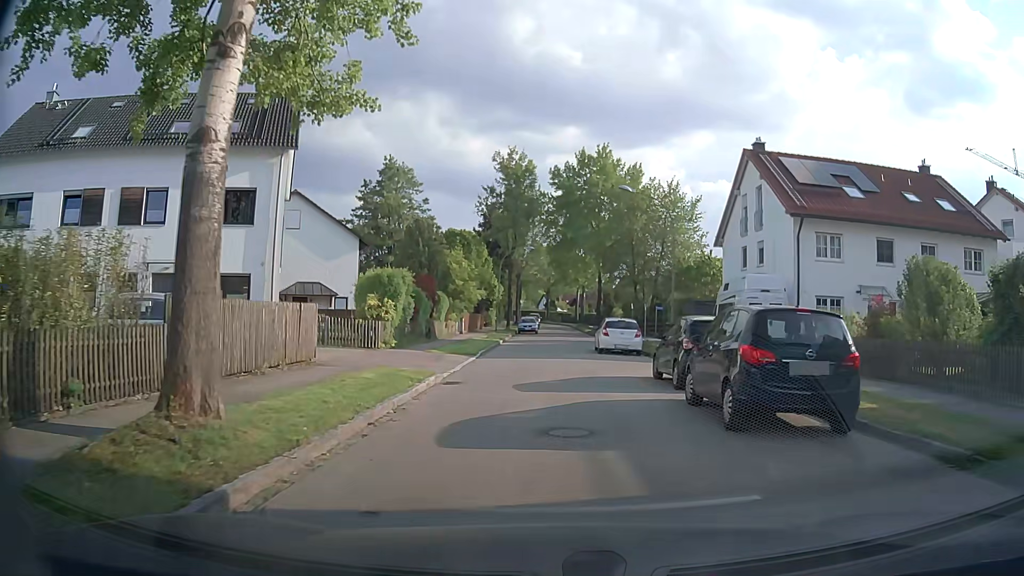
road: residential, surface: asphalt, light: Day
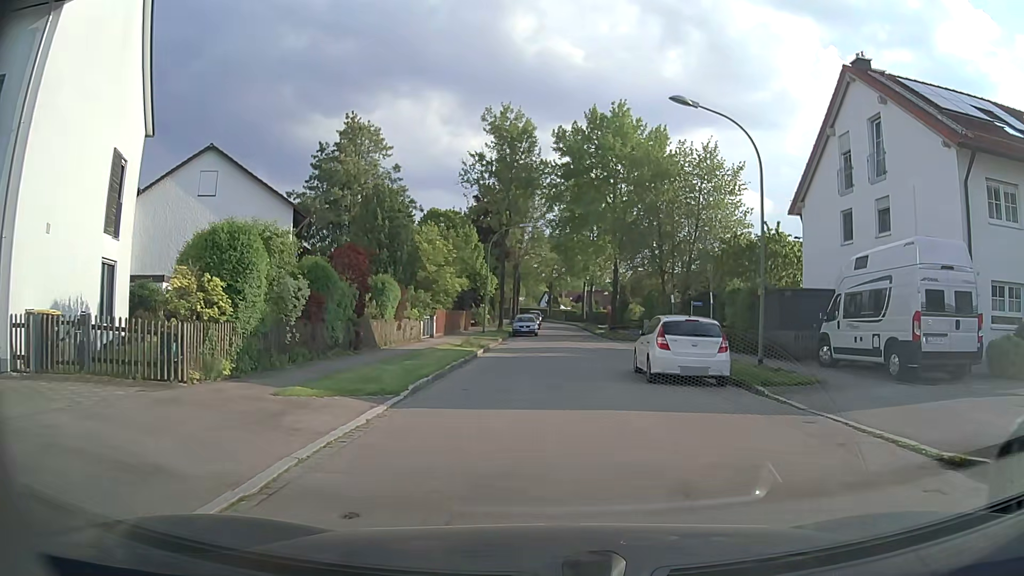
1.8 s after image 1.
(-0.3, +12.9) m; -2°
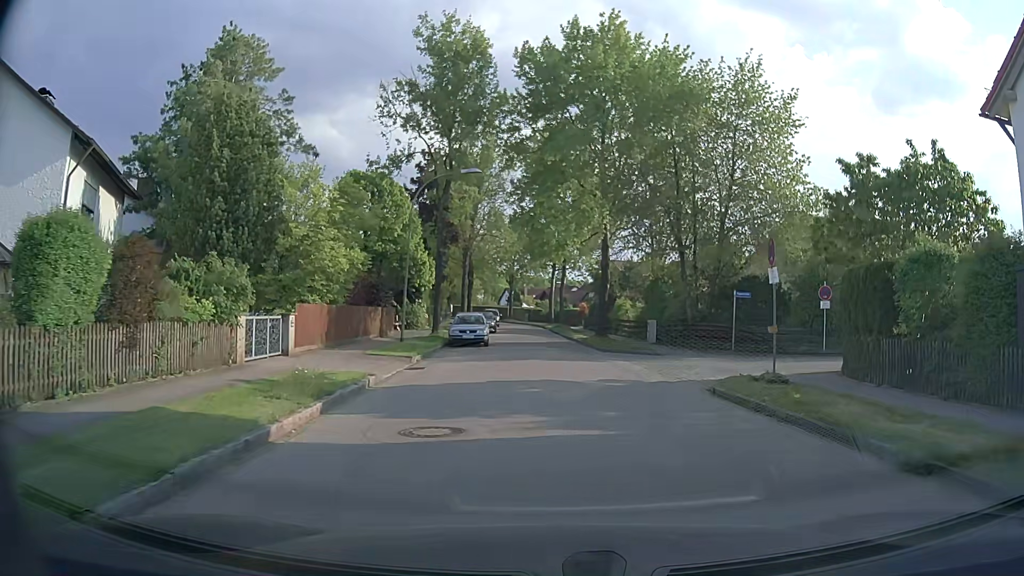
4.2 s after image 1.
(+0.3, +16.3) m; +4°
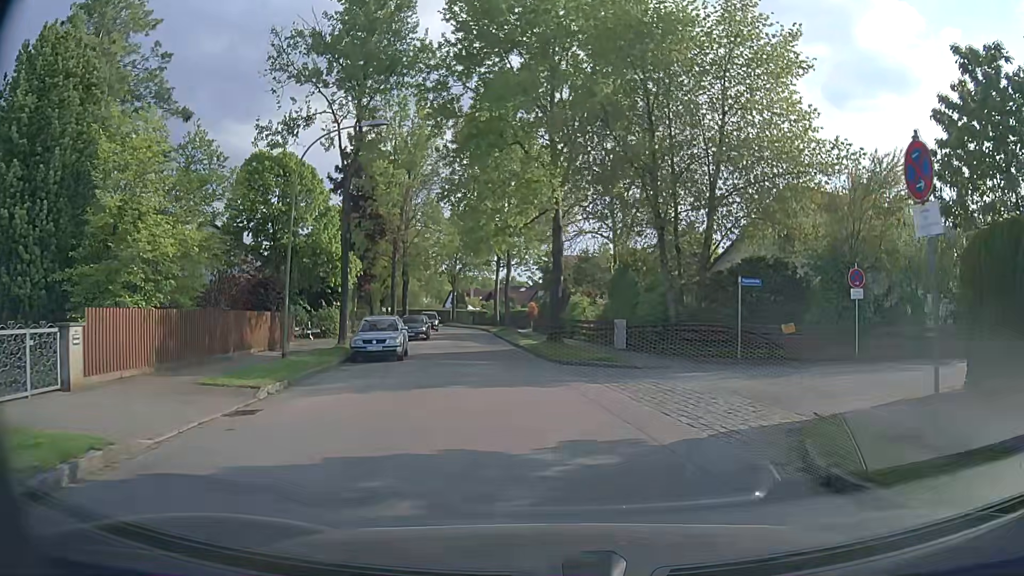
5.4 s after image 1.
(+0.3, +7.6) m; +4°
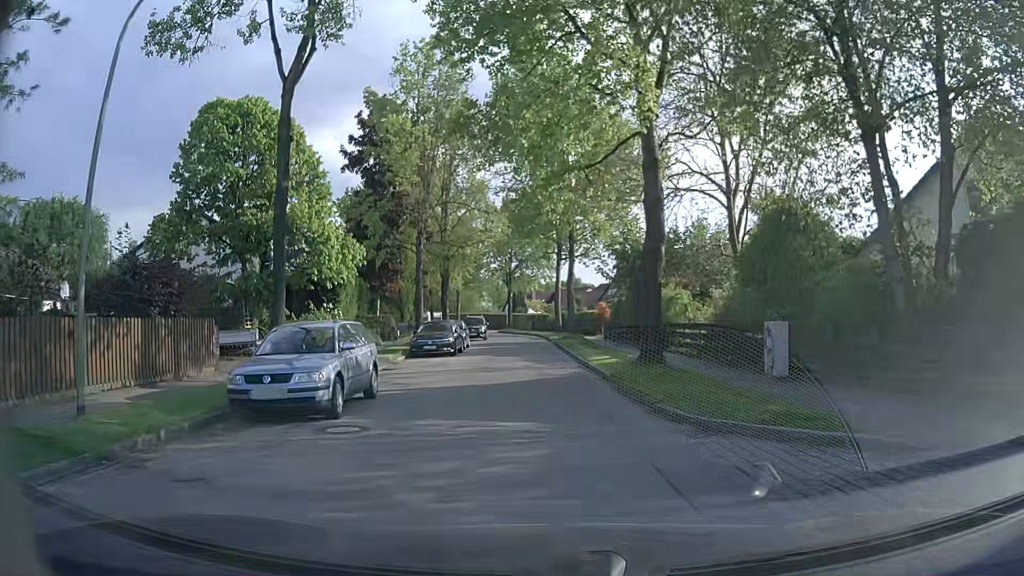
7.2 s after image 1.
(-0.4, +12.1) m; -6°
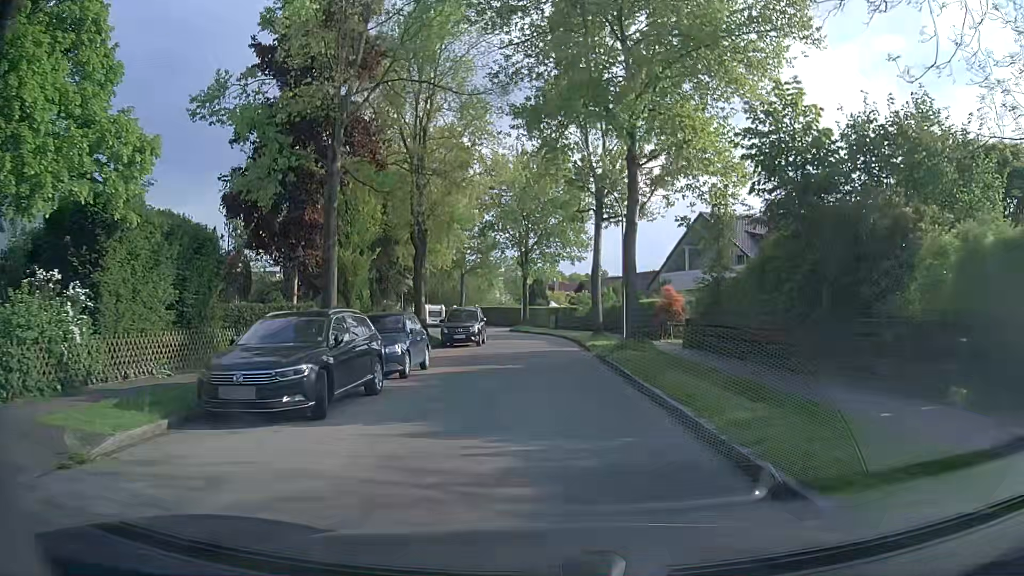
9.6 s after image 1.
(-0.3, +19.0) m; -2°
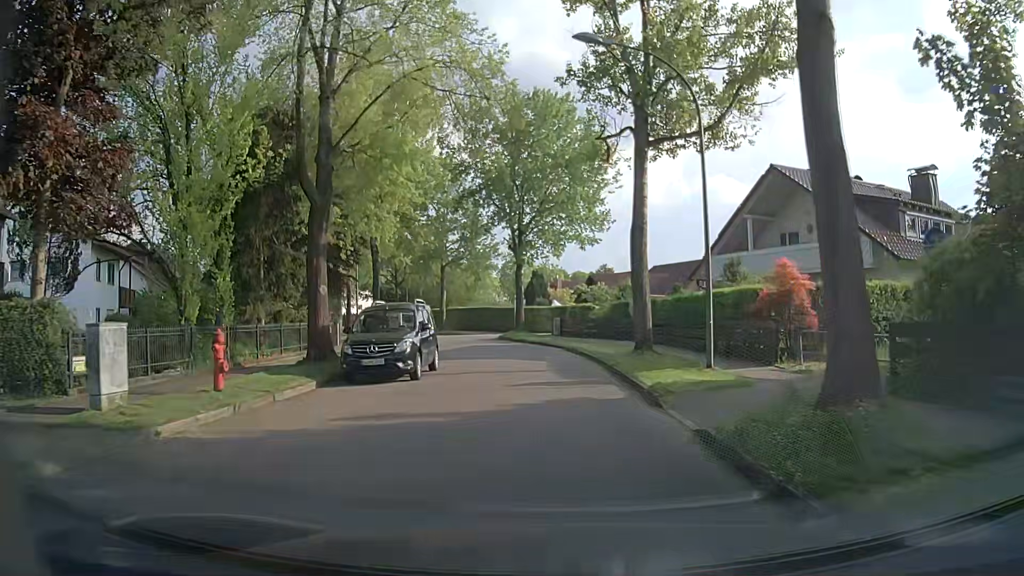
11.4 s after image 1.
(+0.1, +15.1) m; 0°
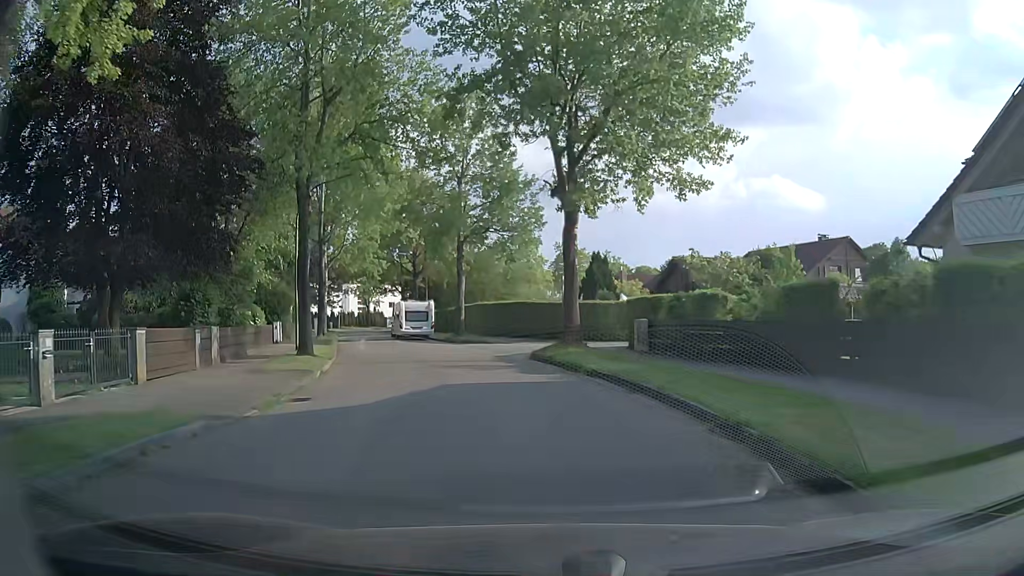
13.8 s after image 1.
(-0.4, +19.2) m; -3°
(-1, +10) (-3, +20) (-6, +29) (-10, +38) (-14, +48) (-16, +57) (-18, +67) (-20, +77) (-28, +83) (-38, +82) m
